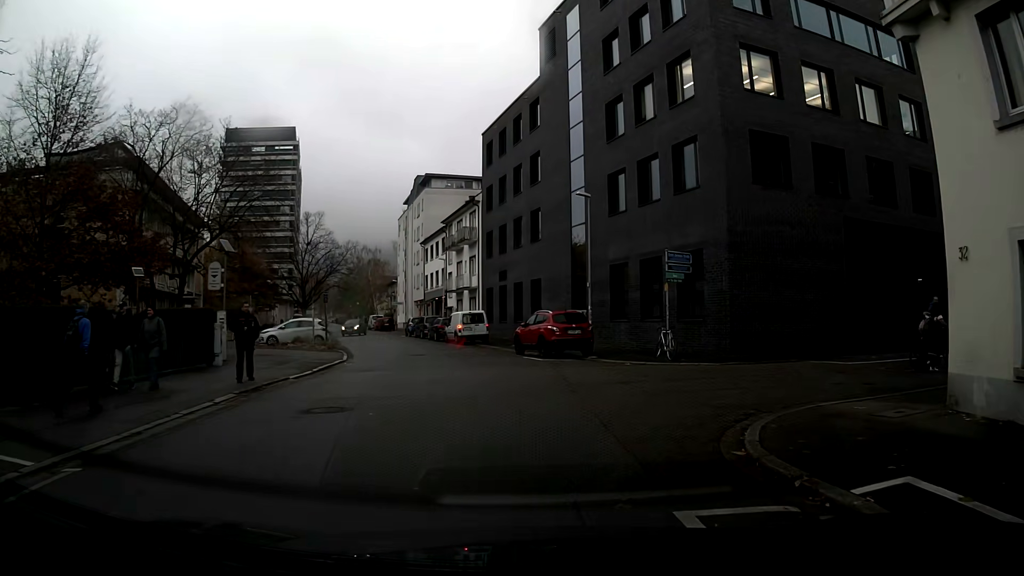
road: residential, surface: asphalt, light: Day
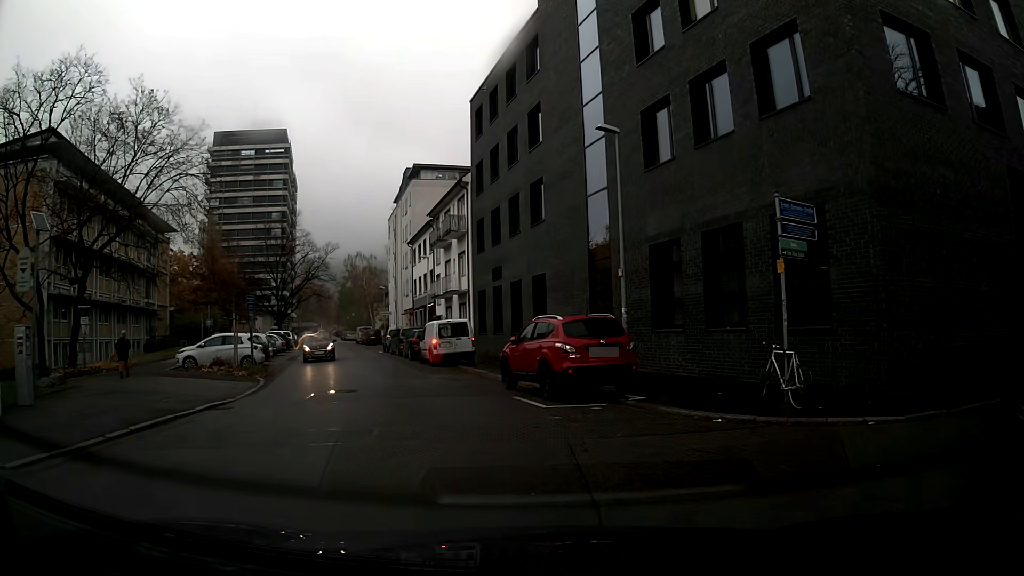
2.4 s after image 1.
(0.0, +10.0) m; -3°
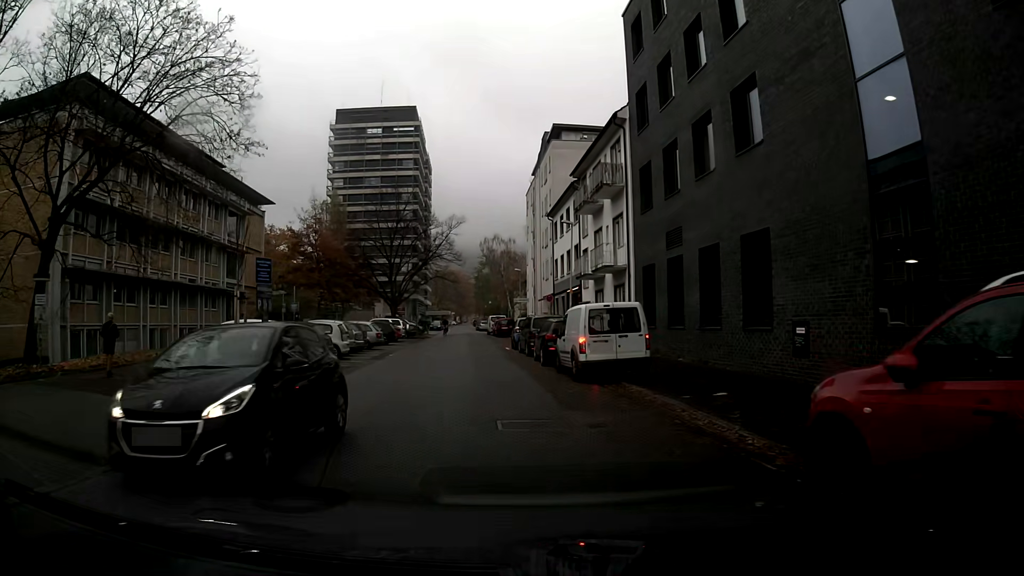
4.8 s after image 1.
(-1.4, +11.4) m; -13°
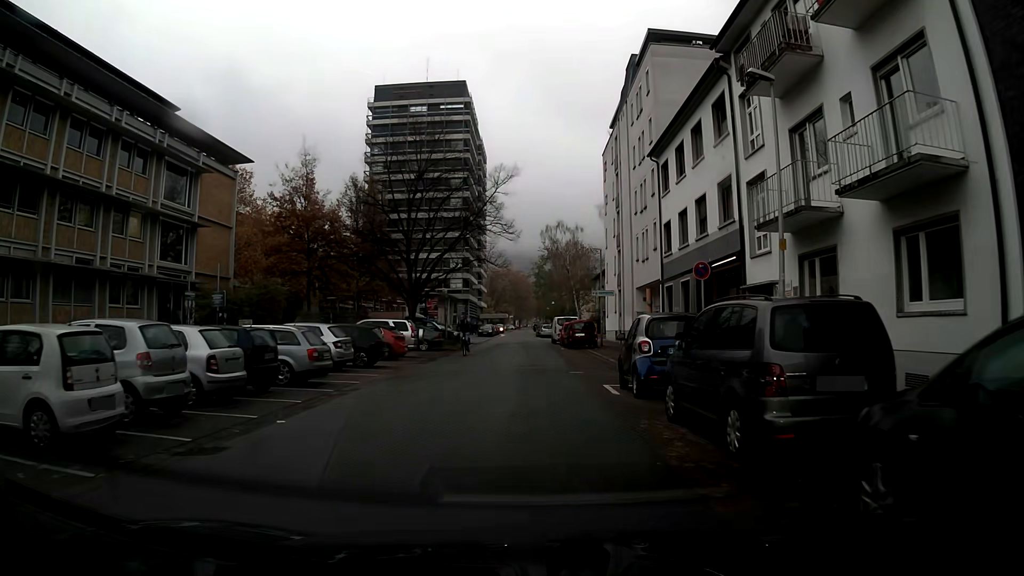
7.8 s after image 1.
(-0.6, +20.6) m; -2°
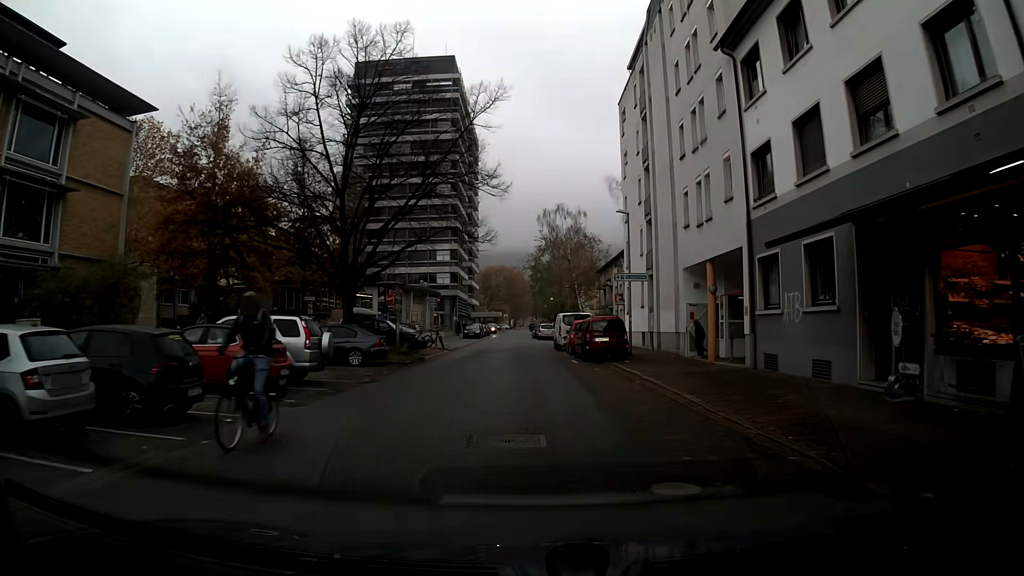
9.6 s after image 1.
(0.0, +13.8) m; 0°
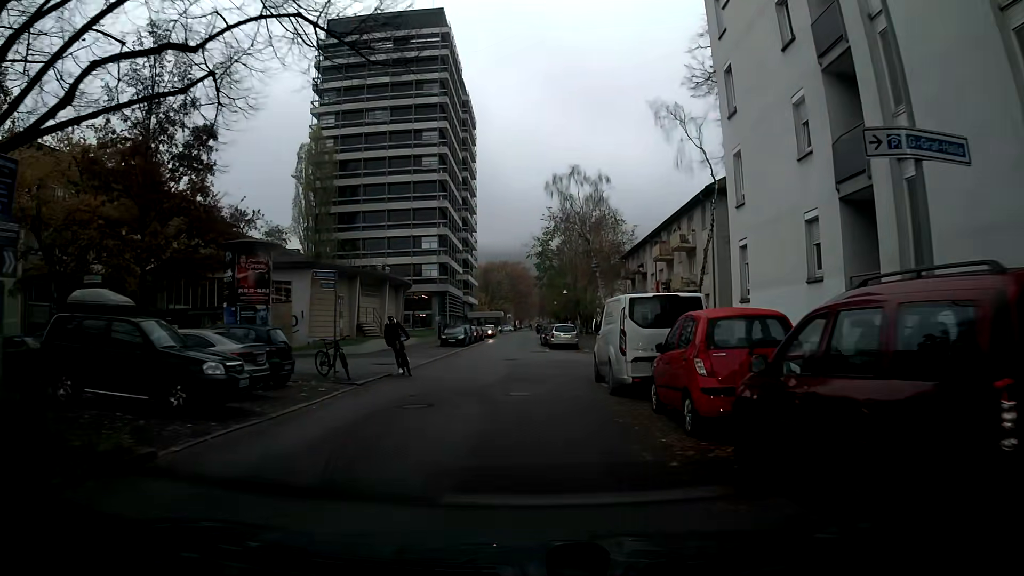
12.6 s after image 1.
(-0.1, +21.8) m; -1°
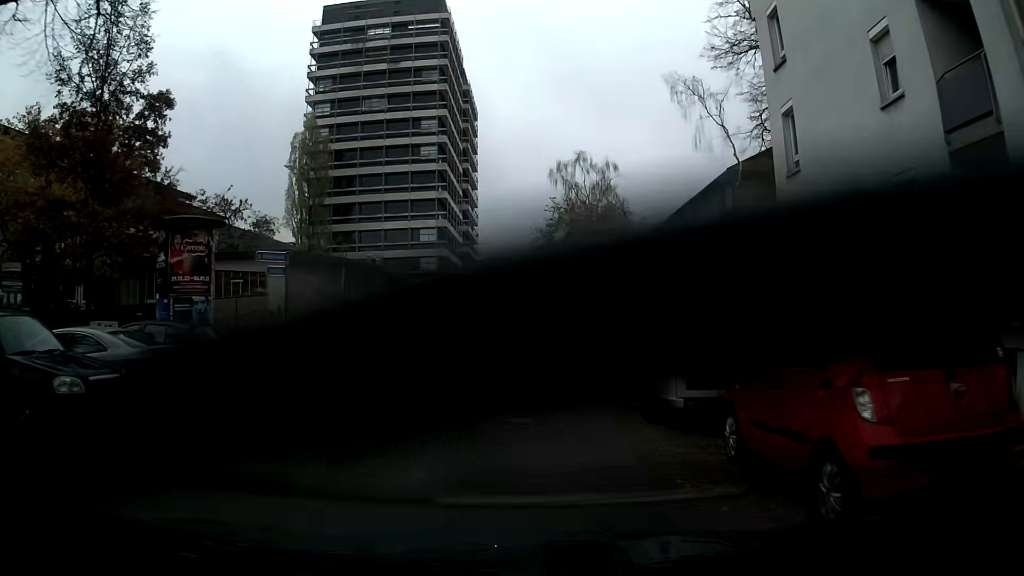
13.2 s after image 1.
(0.0, +4.0) m; -1°
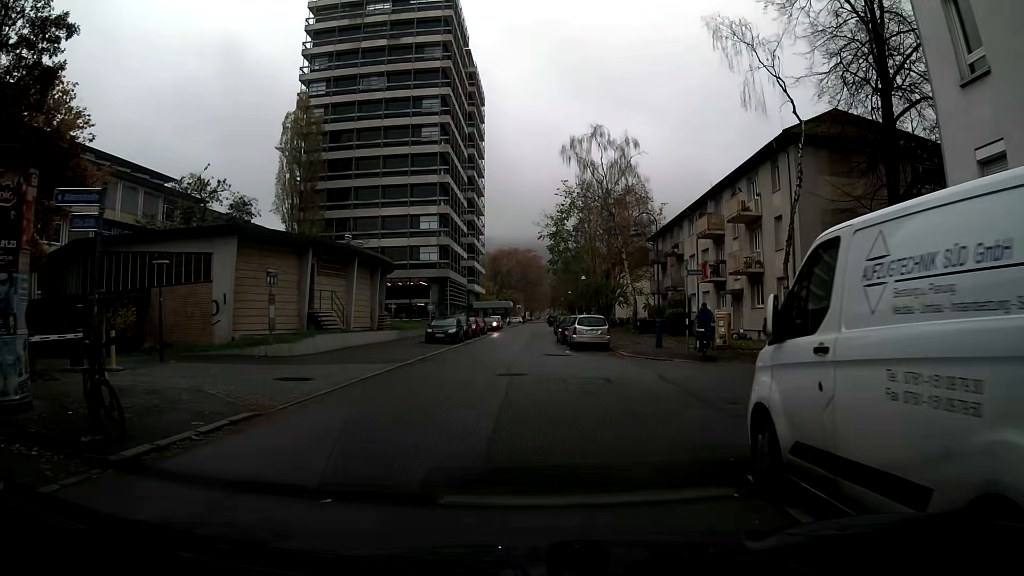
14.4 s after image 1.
(0.0, +7.1) m; 0°
(0, +10) (0, +20) (0, +30) (0, +40) (0, +50) (+1, +60) (+1, +70) (+1, +80) (+1, +90) (+2, +100) m
